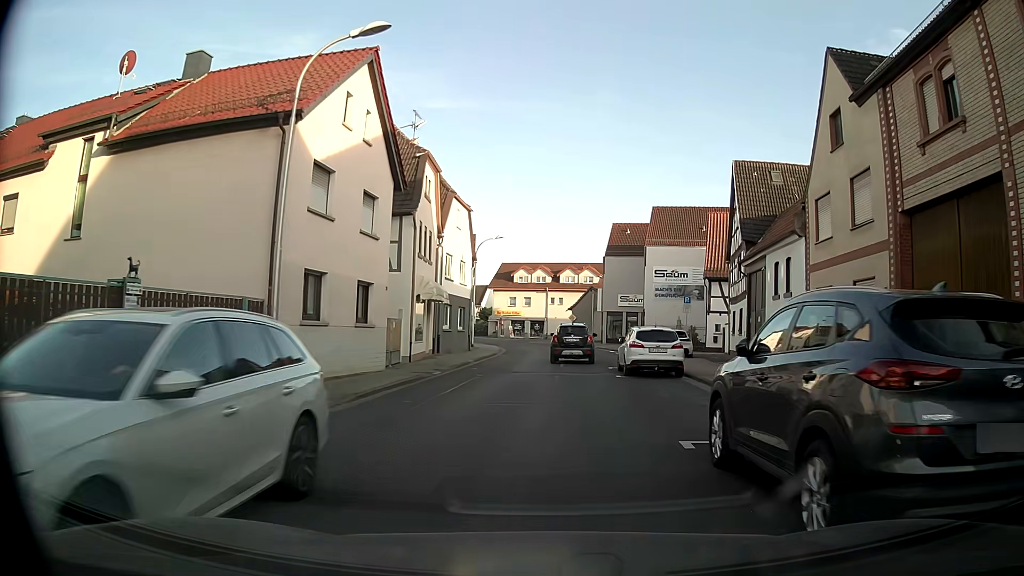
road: tertiary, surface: asphalt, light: Day
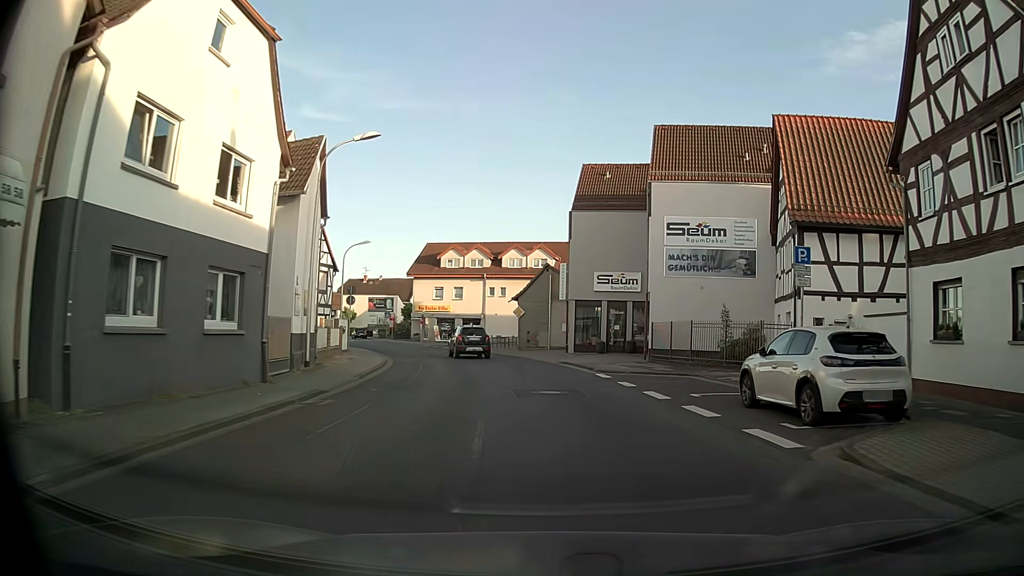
(+0.7, +23.9) m; +4°
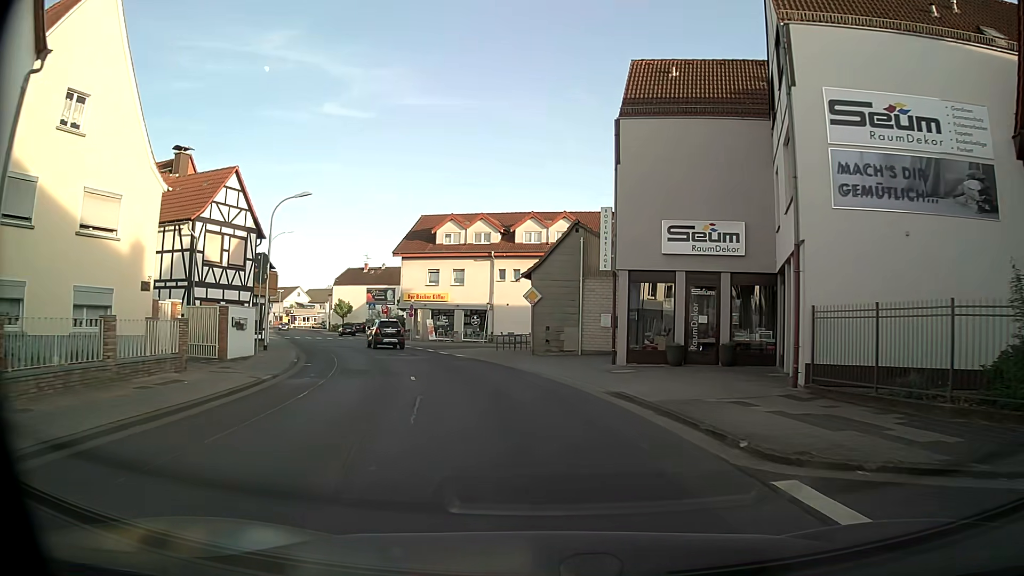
(+0.1, +16.3) m; -2°
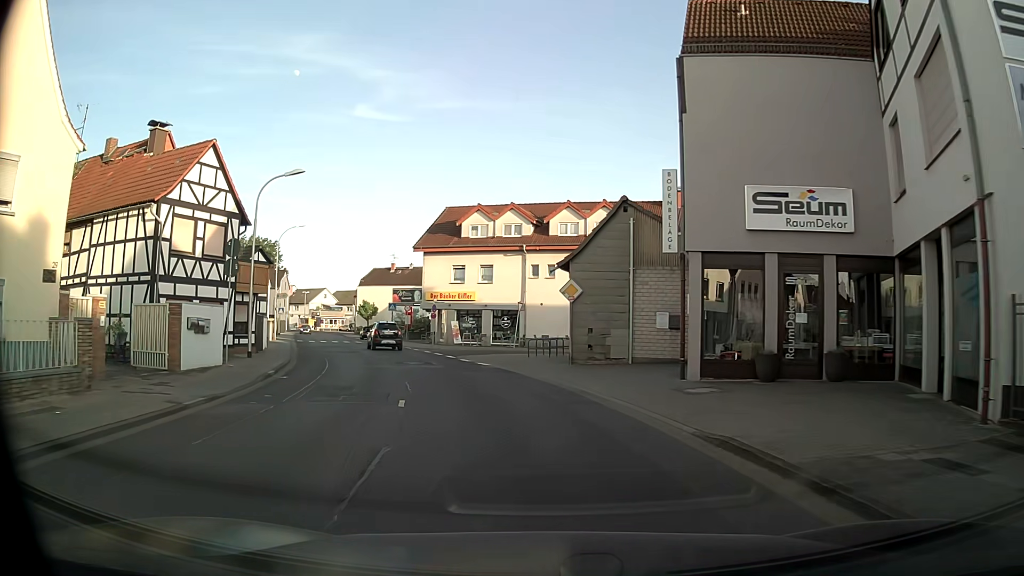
(-0.1, +5.5) m; -3°
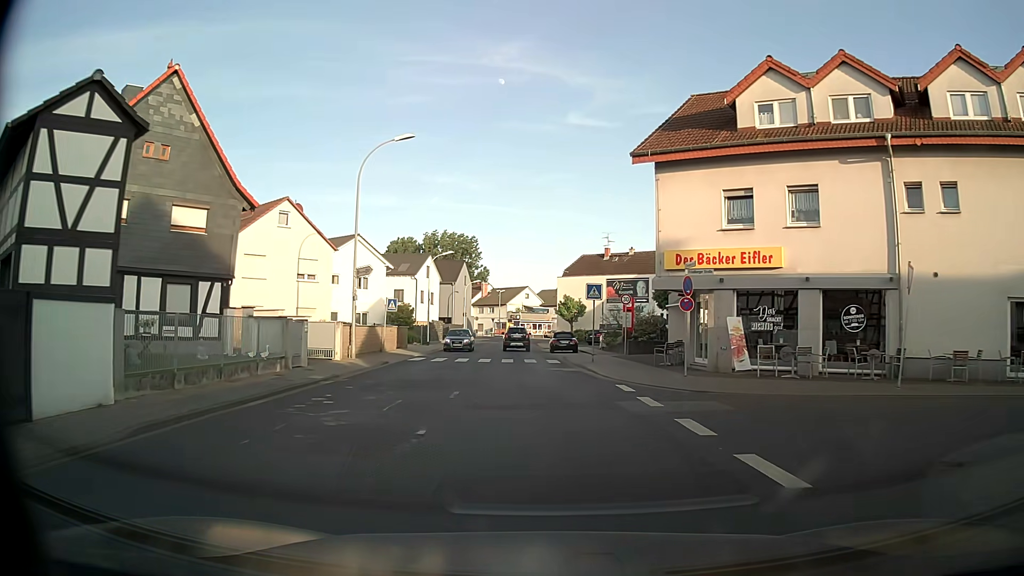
(-4.8, +27.3) m; -19°
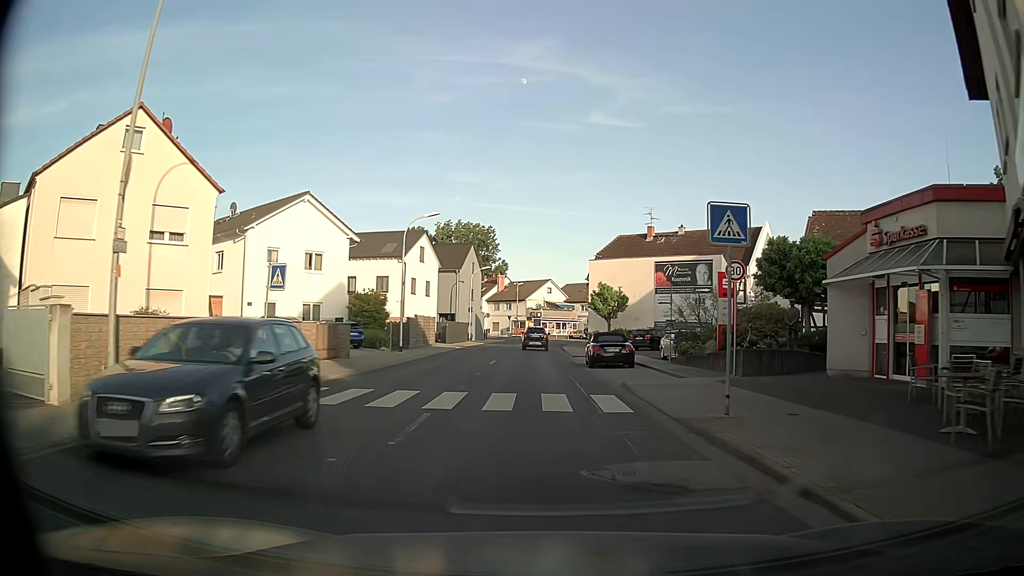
(-0.2, +17.7) m; -2°
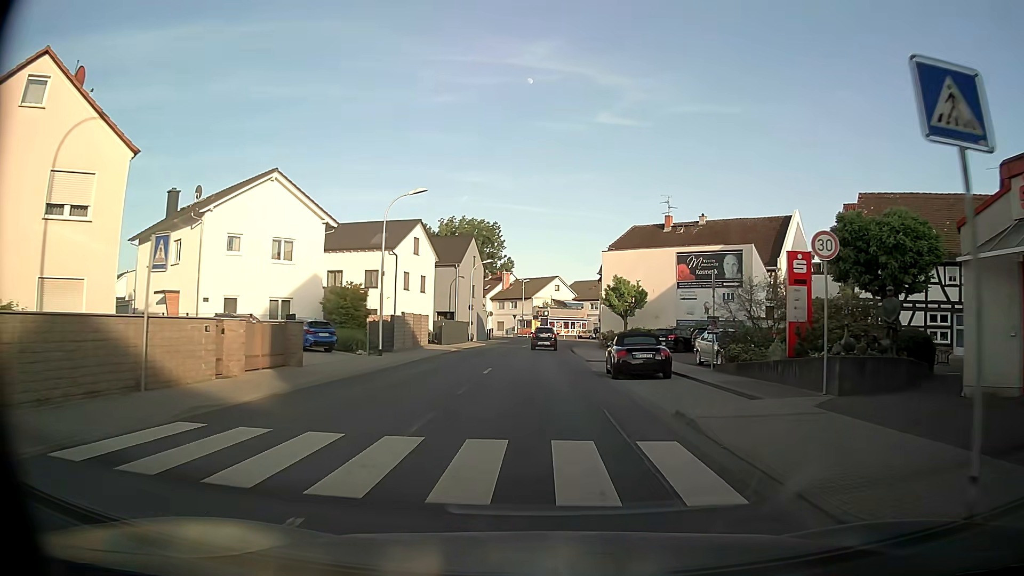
(0.0, +6.1) m; +1°
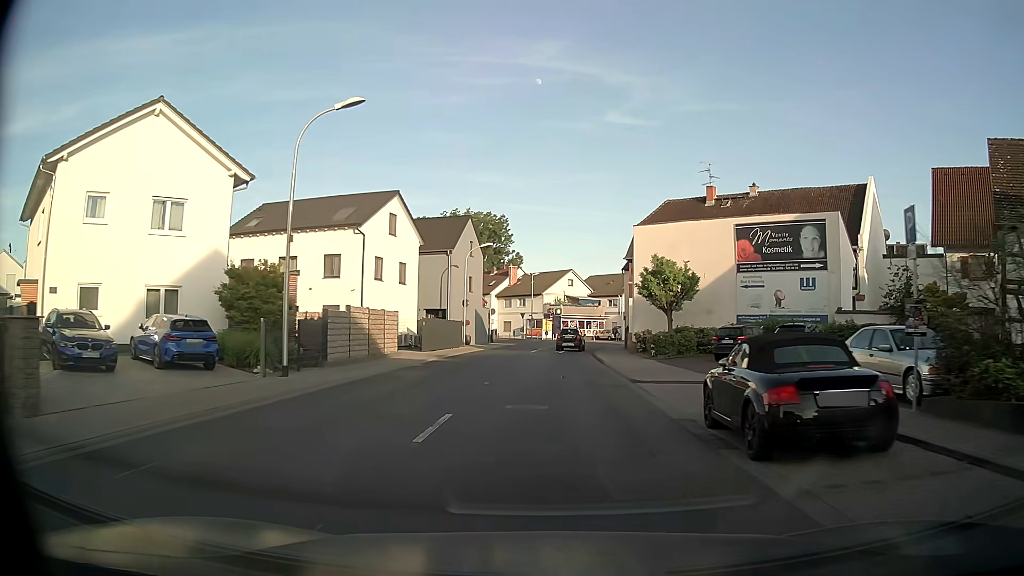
(-0.3, +12.4) m; -1°
(0, +10) (0, +20) (0, +30) (+1, +40) (+1, +50) (+3, +60) (+7, +69) (+11, +78) (+17, +86) (+25, +93) m
